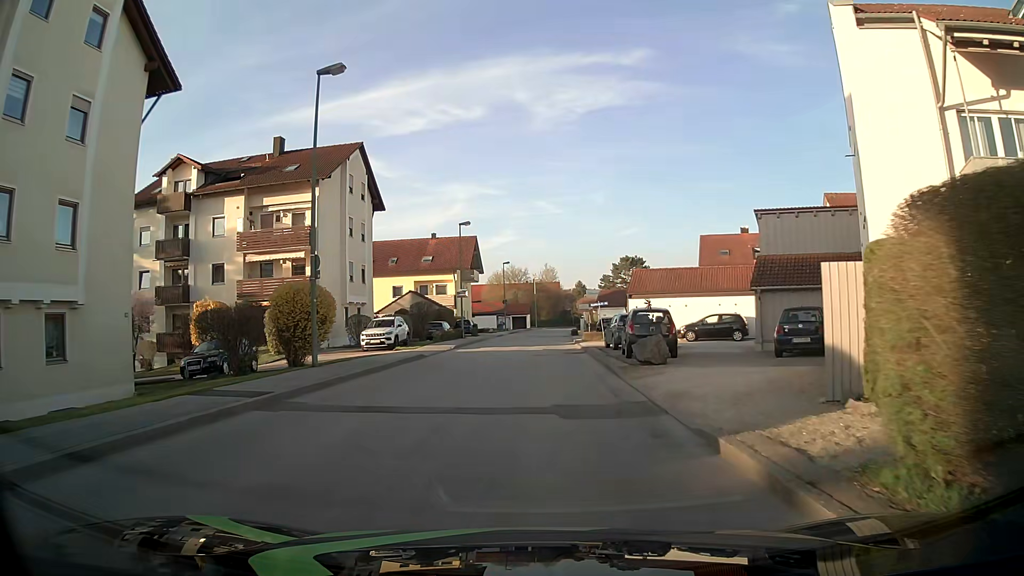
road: unclassified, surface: asphalt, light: Day
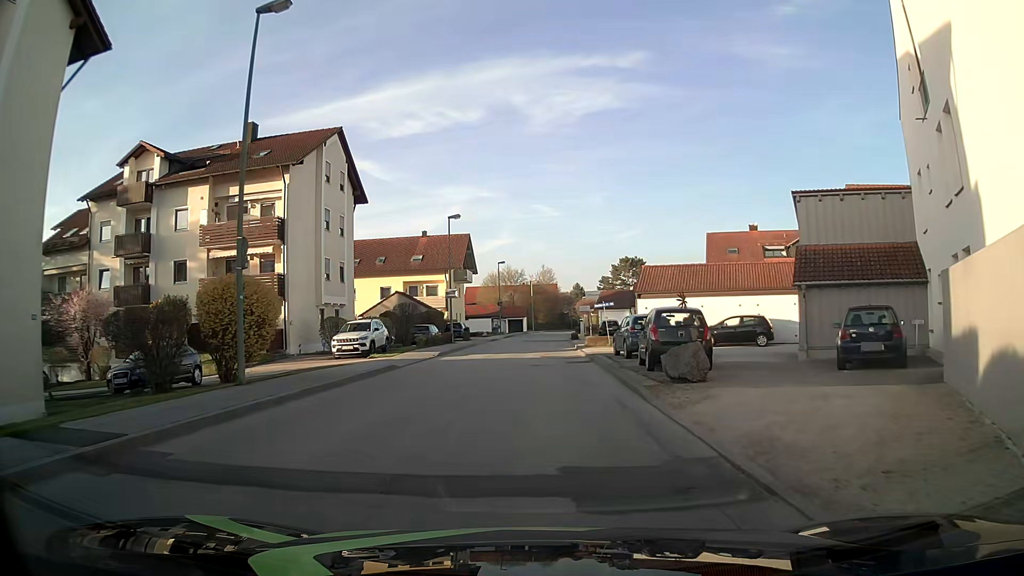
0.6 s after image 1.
(0.0, +4.4) m; +1°
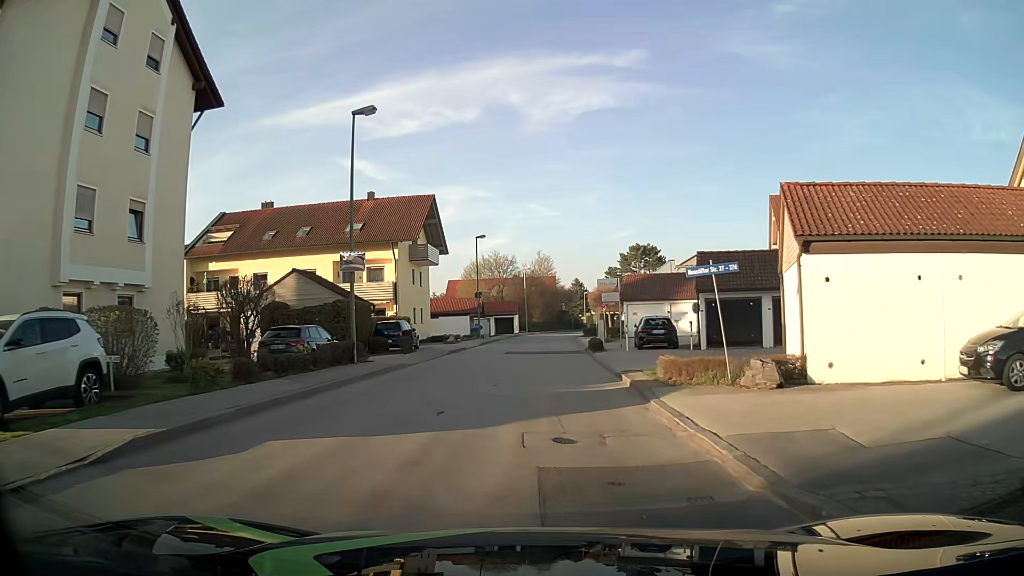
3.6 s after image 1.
(+0.1, +22.3) m; 0°
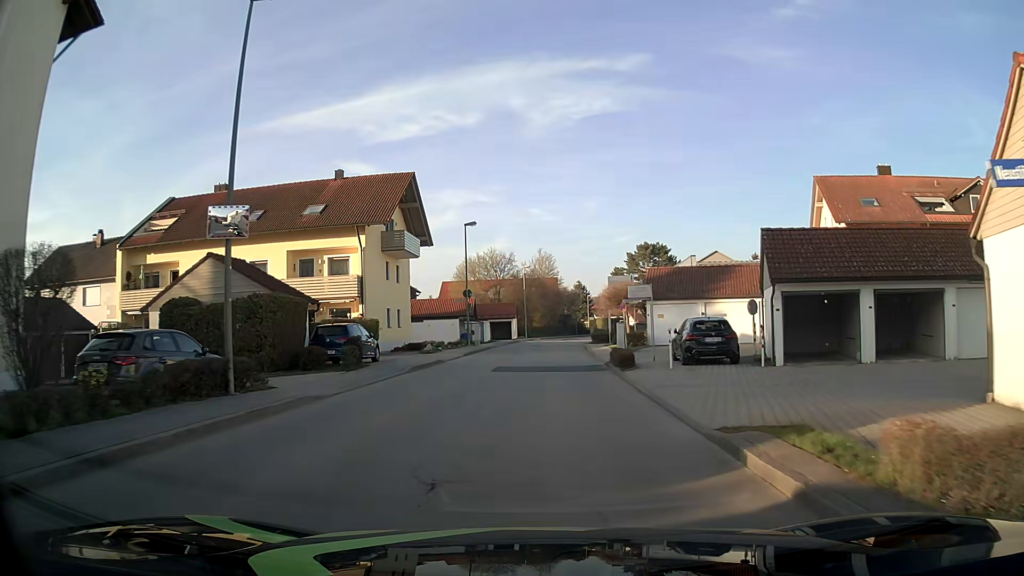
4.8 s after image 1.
(+0.1, +9.0) m; +1°
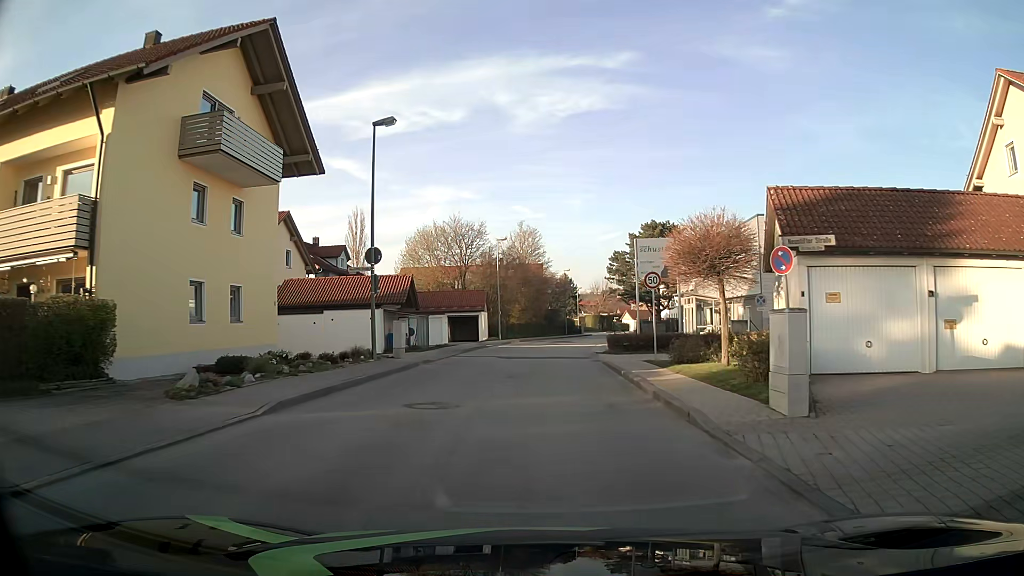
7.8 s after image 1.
(+0.1, +22.3) m; +1°
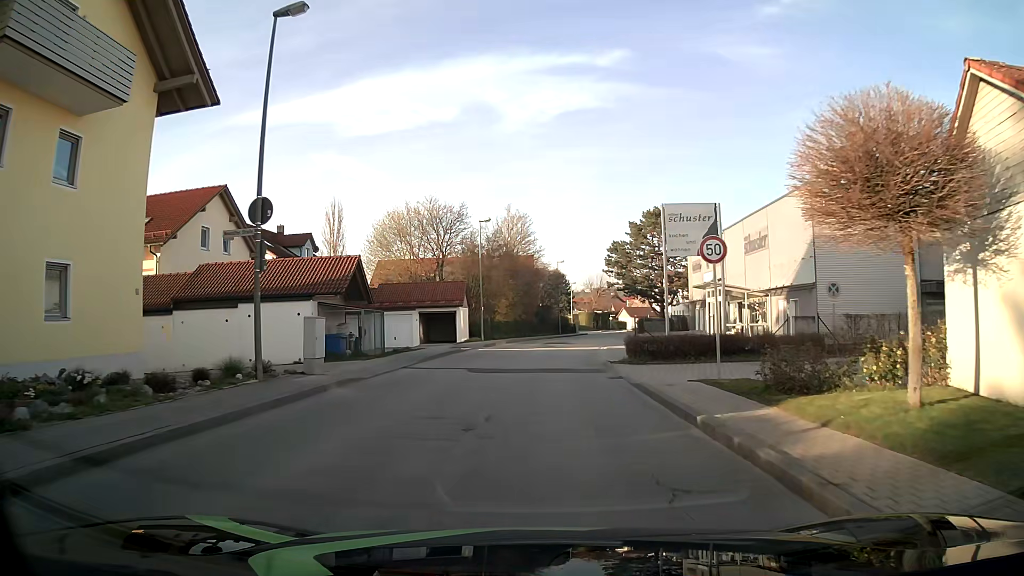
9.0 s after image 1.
(+0.1, +9.0) m; +1°
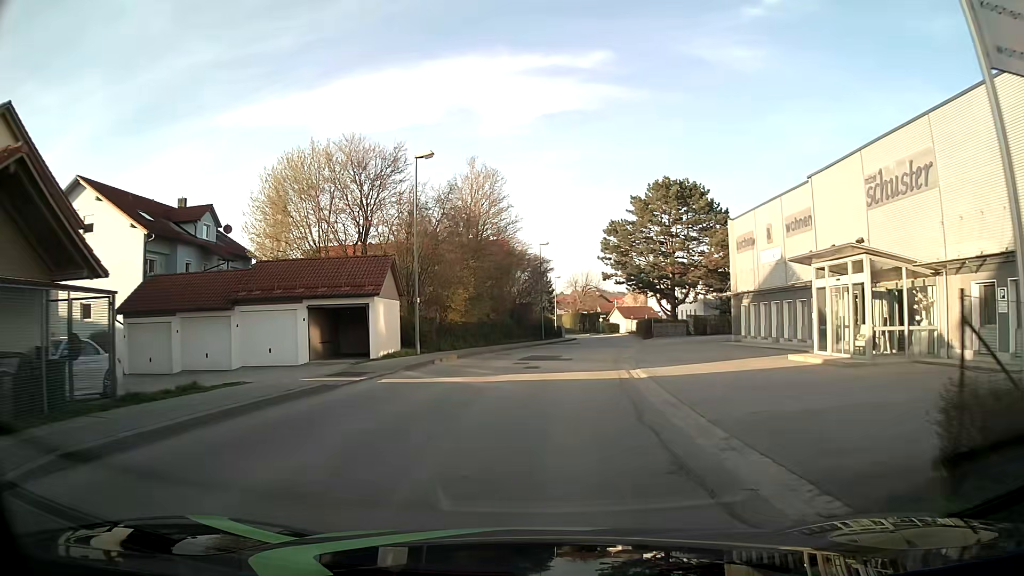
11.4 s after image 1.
(+0.2, +18.3) m; +1°
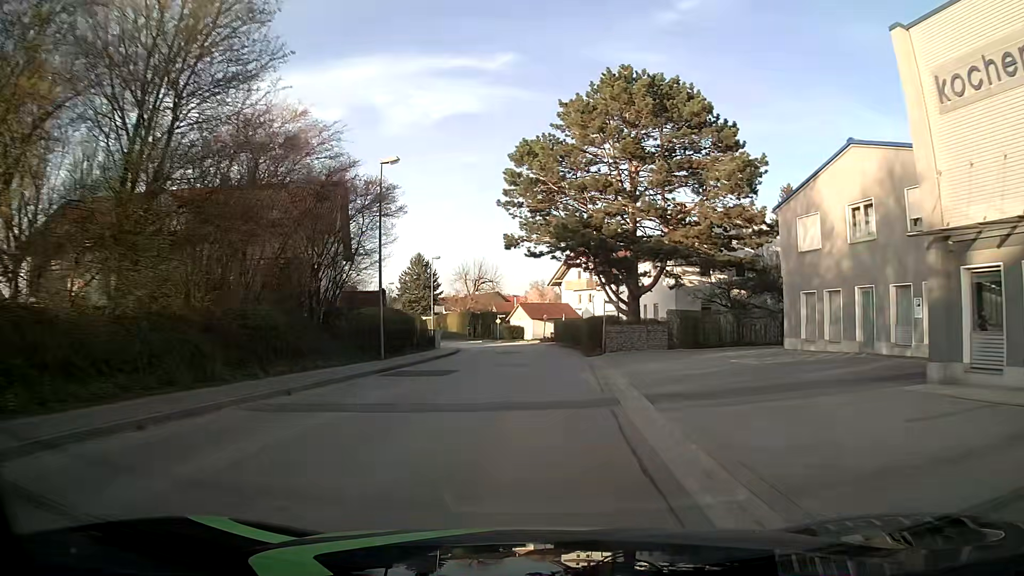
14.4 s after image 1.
(+2.2, +29.6) m; +8°
(0, +10) (0, +20) (0, +30) (0, +40) (-1, +50) (-2, +60) (-4, +70) (-7, +79) (-11, +88) (-15, +98) m
